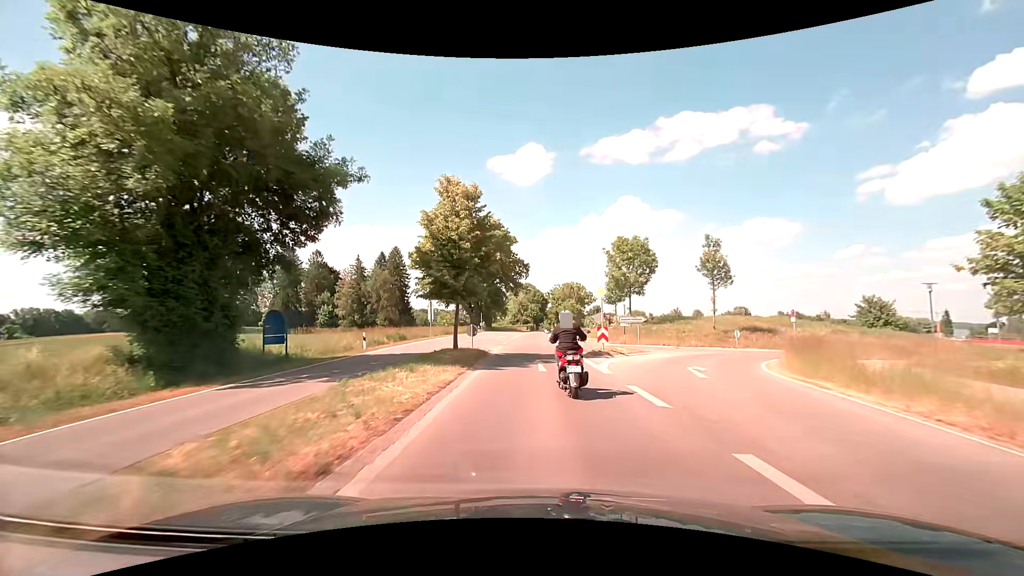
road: secondary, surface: asphalt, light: Day
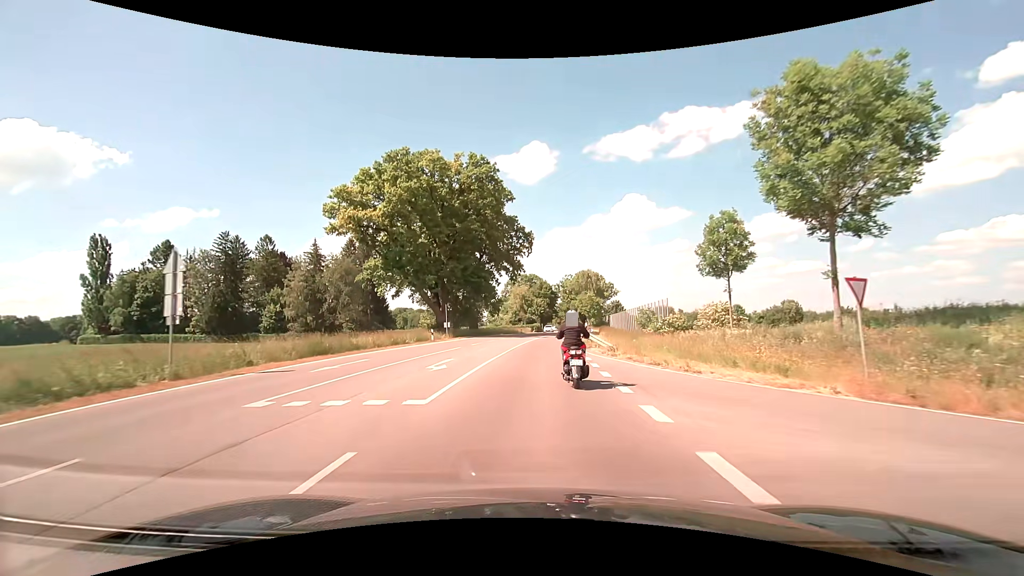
(-0.5, +37.6) m; -1°
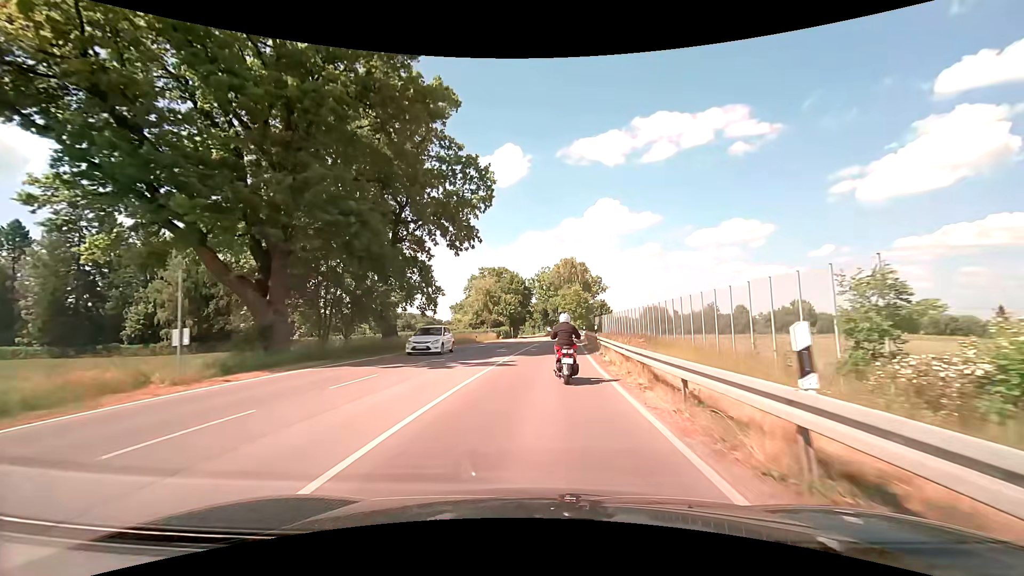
(+0.6, +32.3) m; +3°
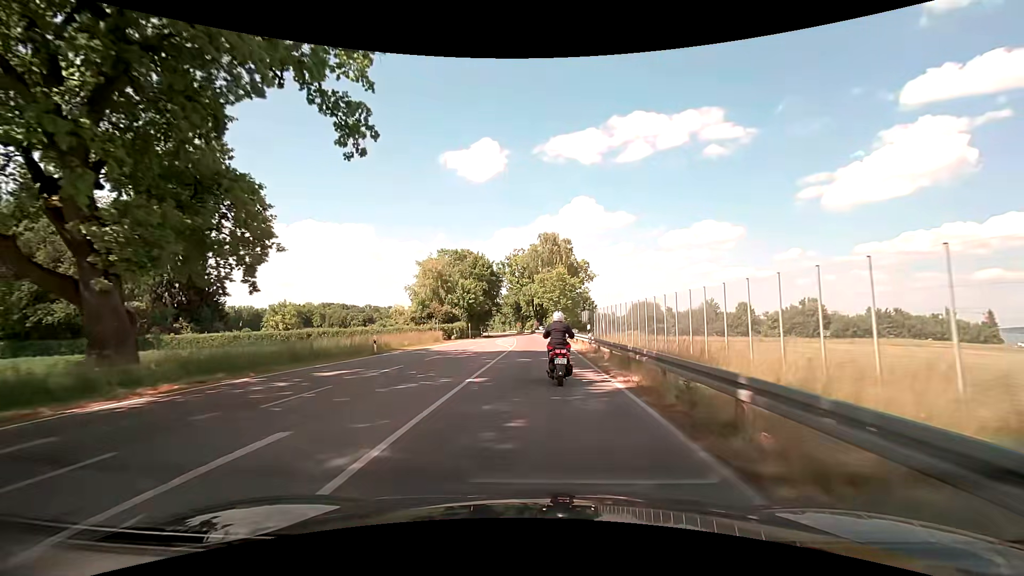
(+0.8, +26.5) m; +3°
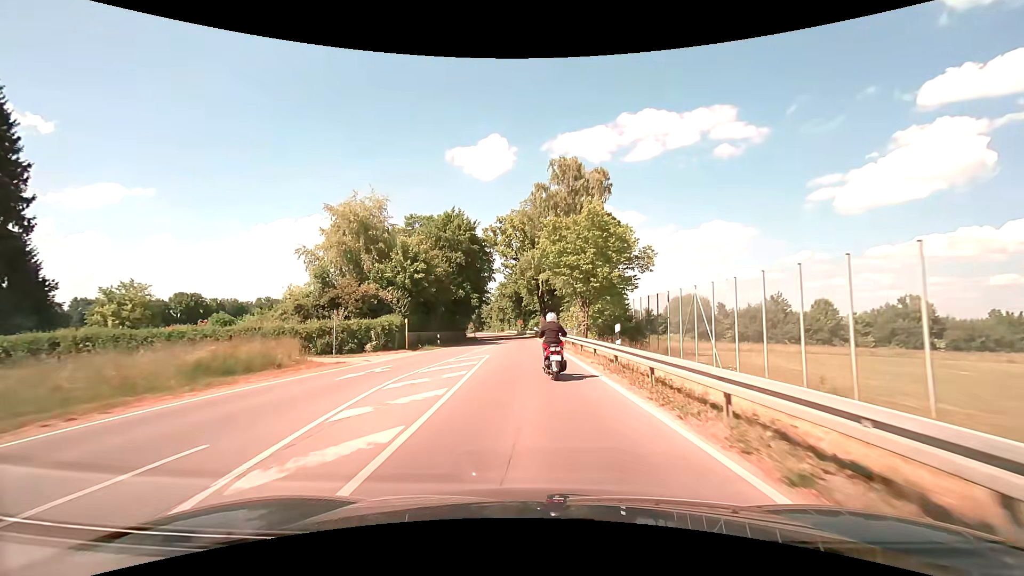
(+0.1, +35.4) m; -1°
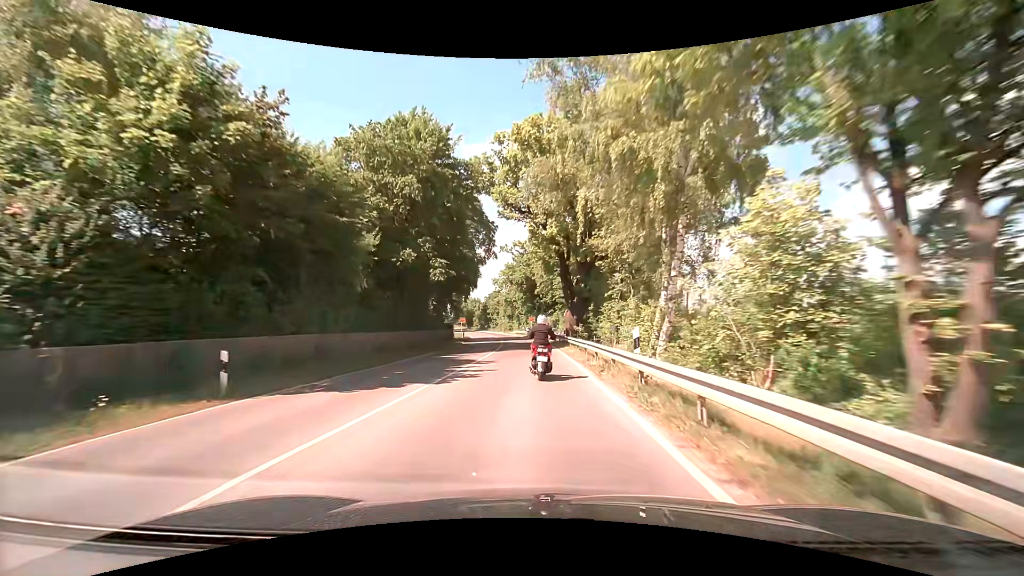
(-0.4, +28.2) m; -2°
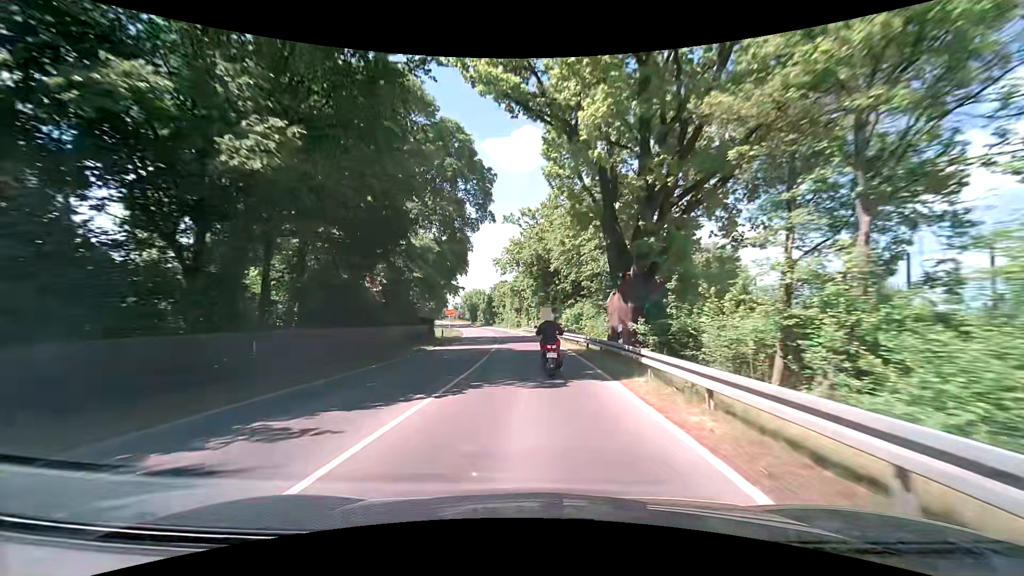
(-0.2, +19.3) m; -1°
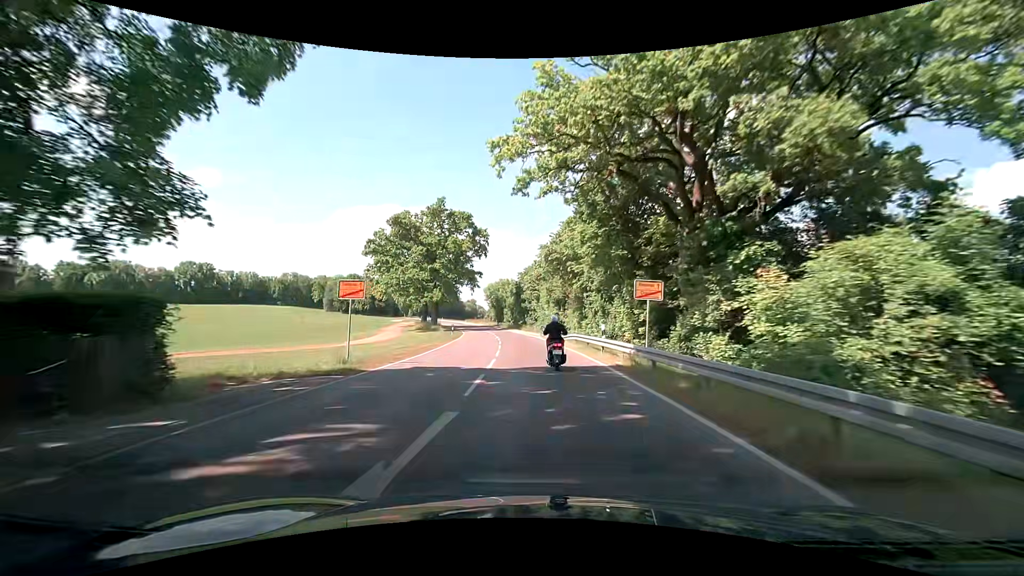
(-1.5, +38.0) m; -4°
(0, +10) (0, +20) (-1, +30) (-2, +40) (-3, +50) (-4, +60) (-5, +70) (-7, +80) (-9, +89) (-11, +99) m
